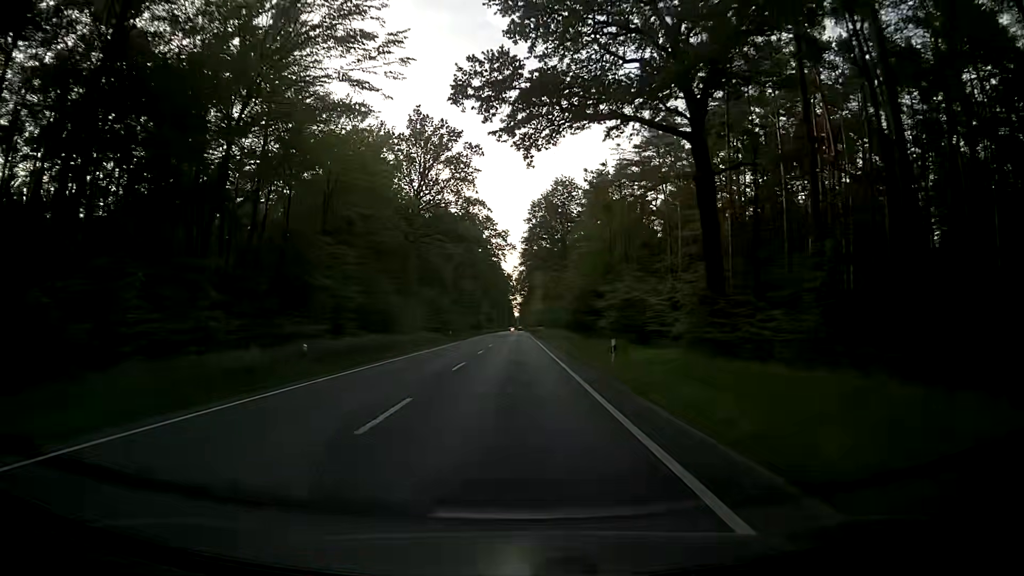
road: primary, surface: asphalt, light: Day
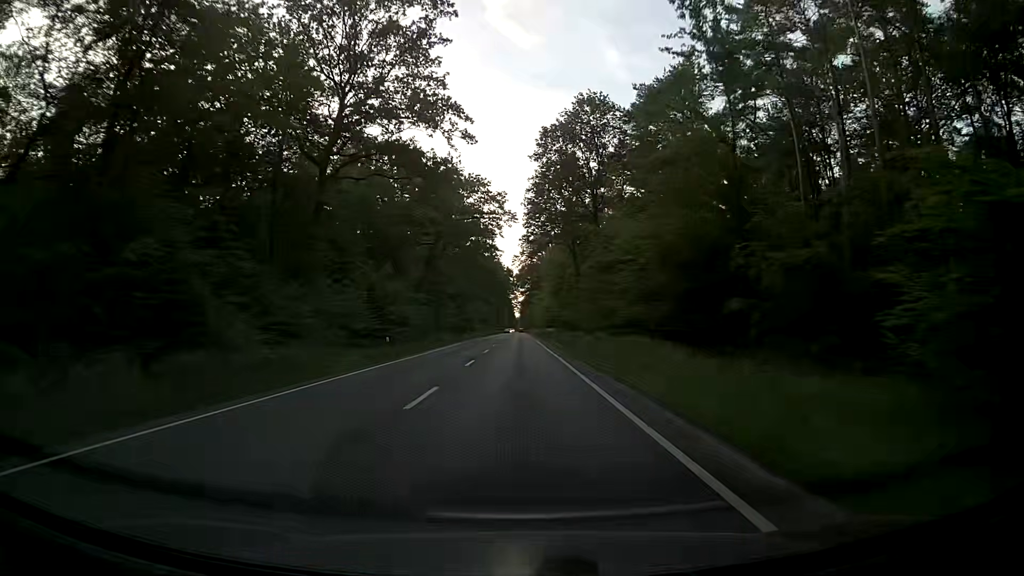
(+0.1, +33.8) m; +1°
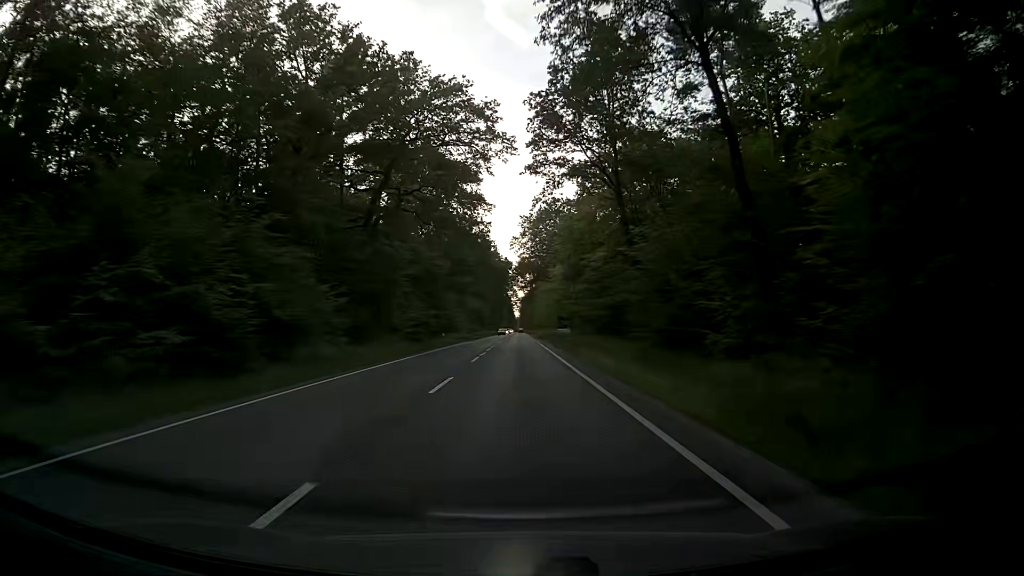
(-0.3, +33.8) m; 0°
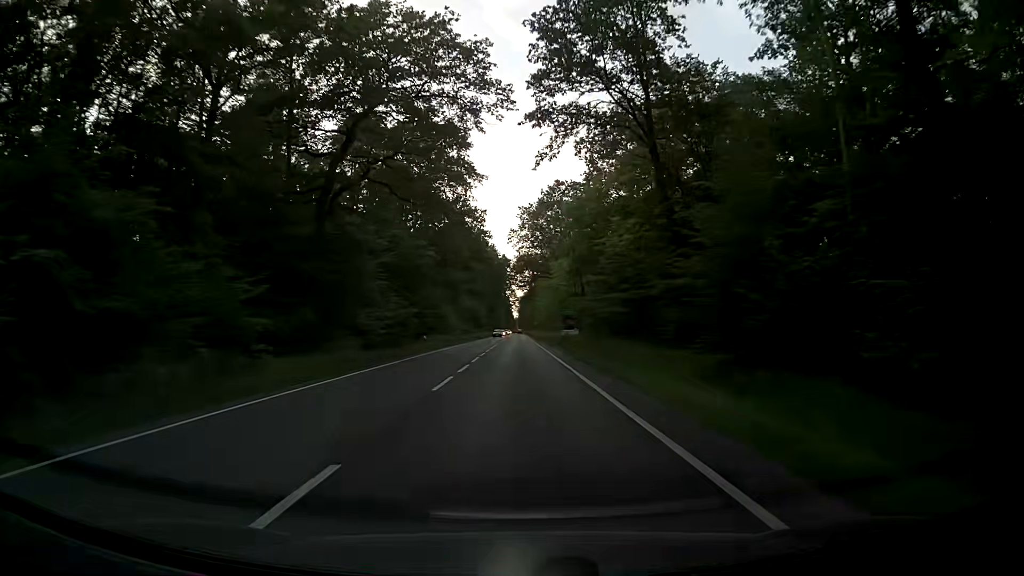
(0.0, +11.3) m; 0°
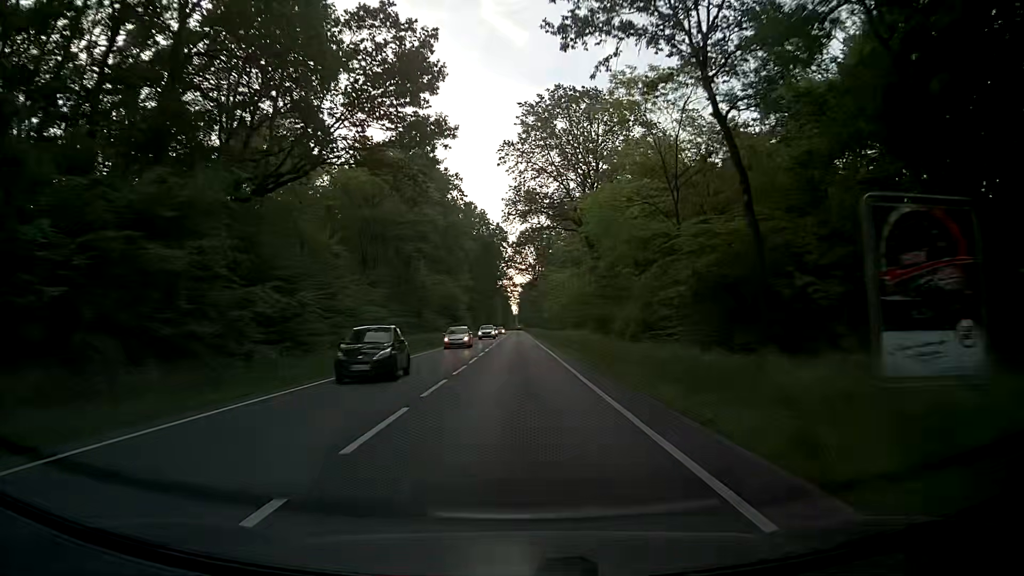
(+0.2, +56.4) m; 0°
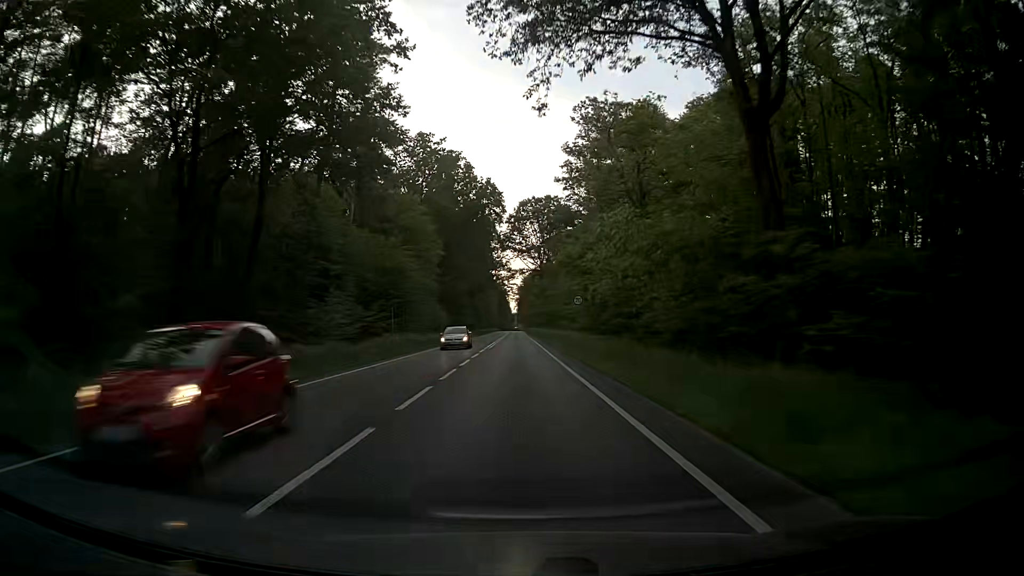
(+0.5, +45.3) m; +1°
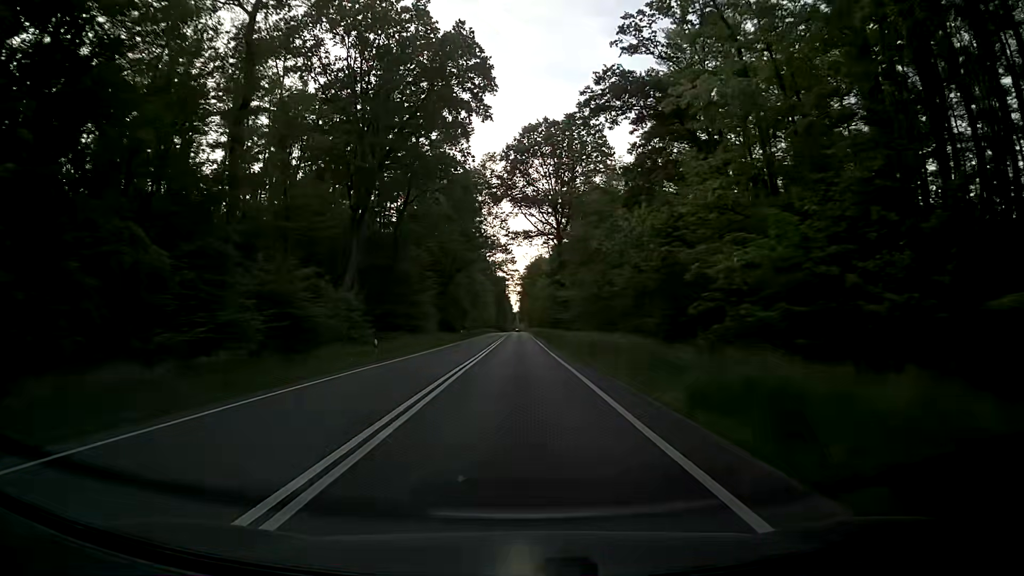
(-0.1, +56.6) m; 0°
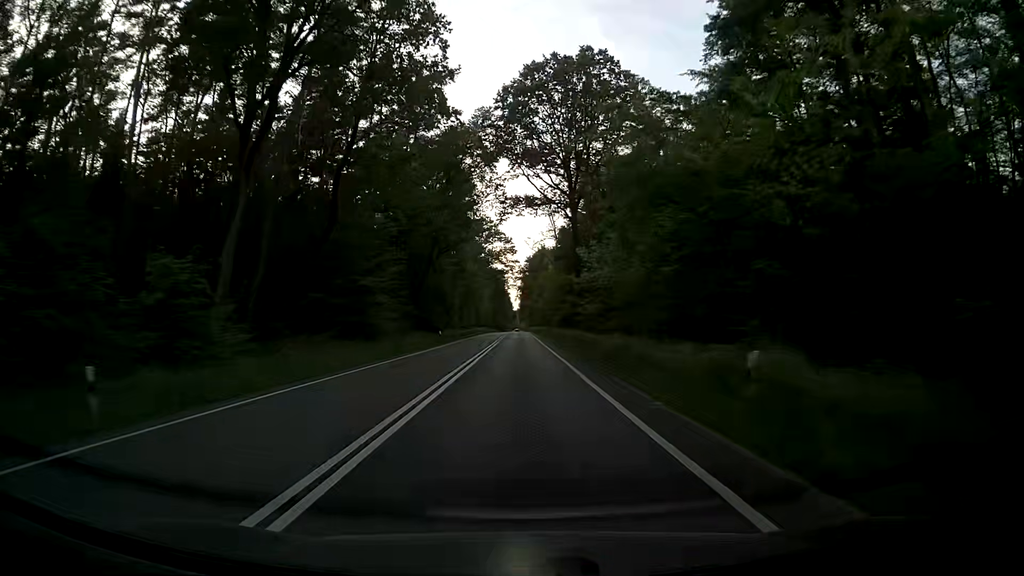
(0.0, +22.6) m; 0°
(0, +10) (0, +20) (0, +30) (0, +40) (0, +50) (0, +60) (+1, +70) (+1, +80) (+1, +90) (+1, +100) m
